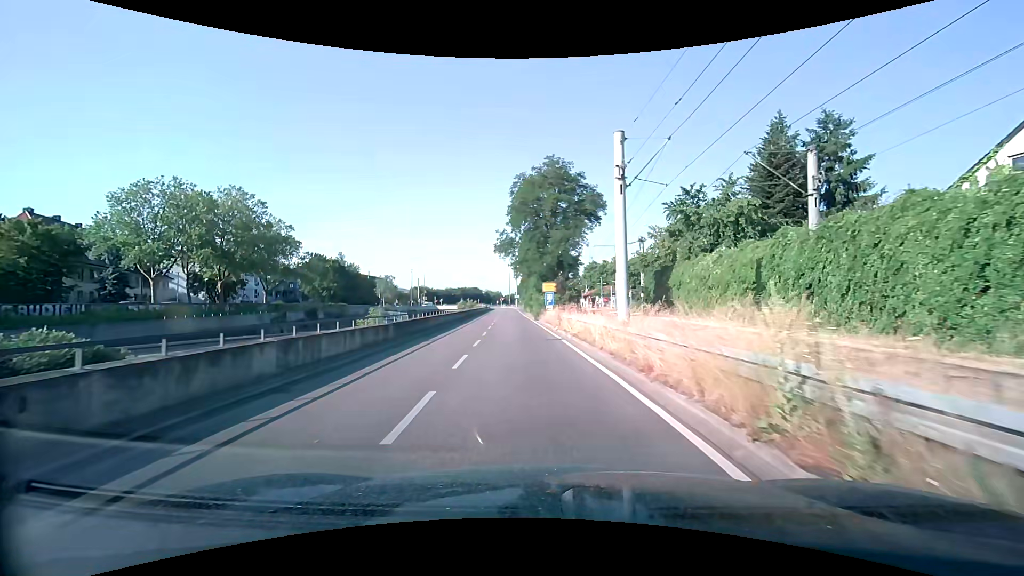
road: trunk_link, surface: asphalt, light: Day
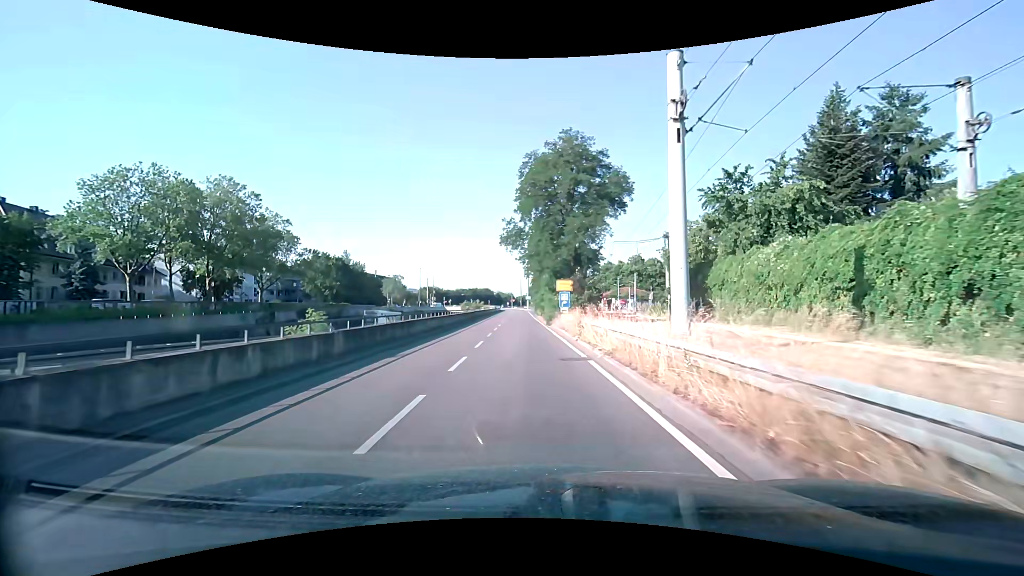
(-0.1, +6.3) m; -2°
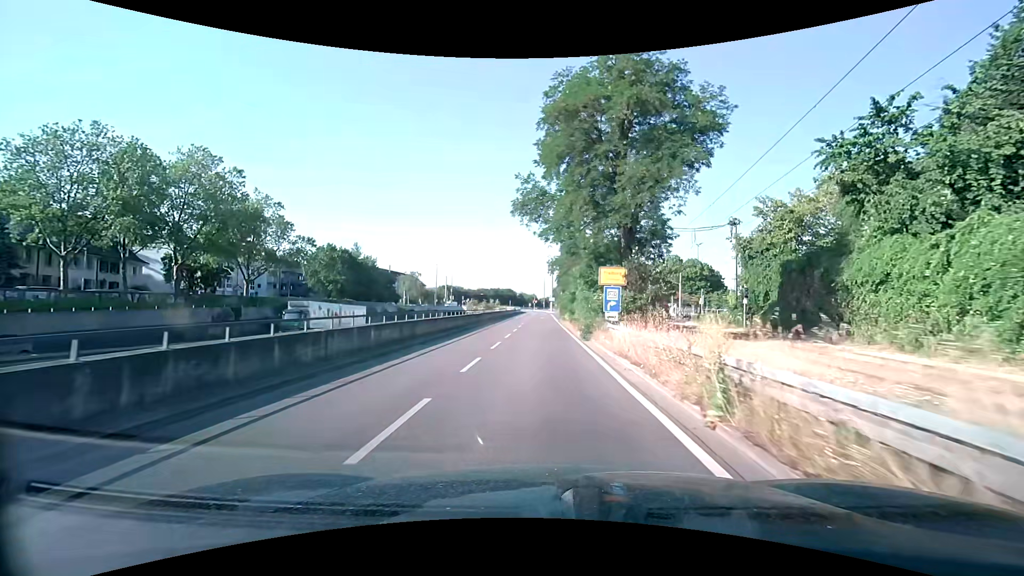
(-0.3, +12.4) m; -3°
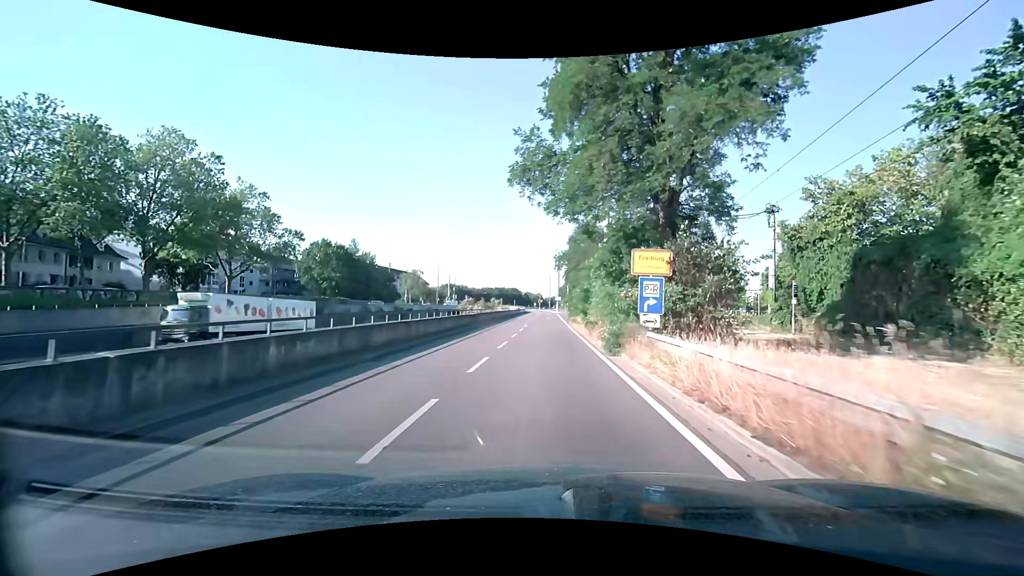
(0.0, +6.0) m; -1°
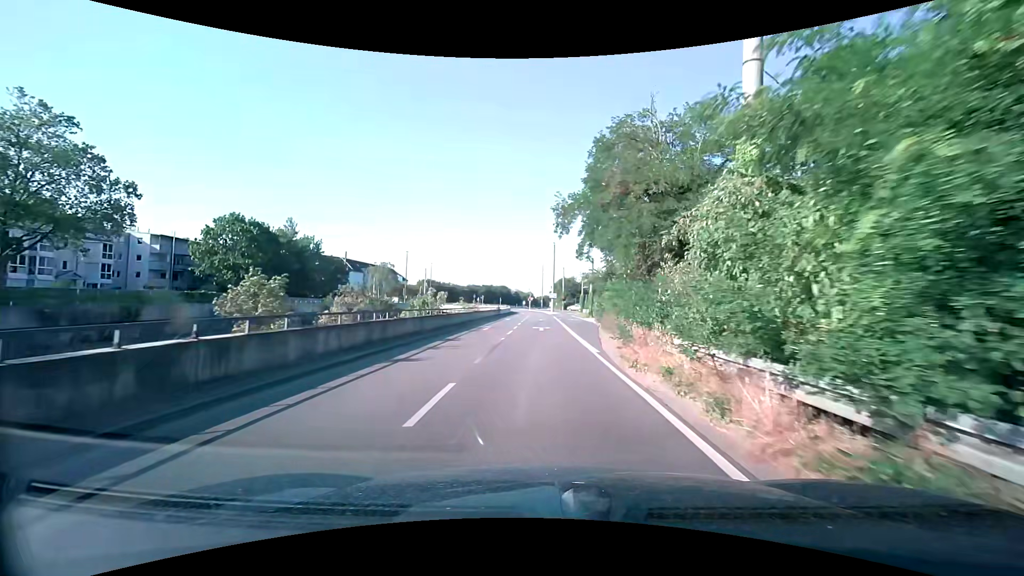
(+0.2, +28.5) m; +1°
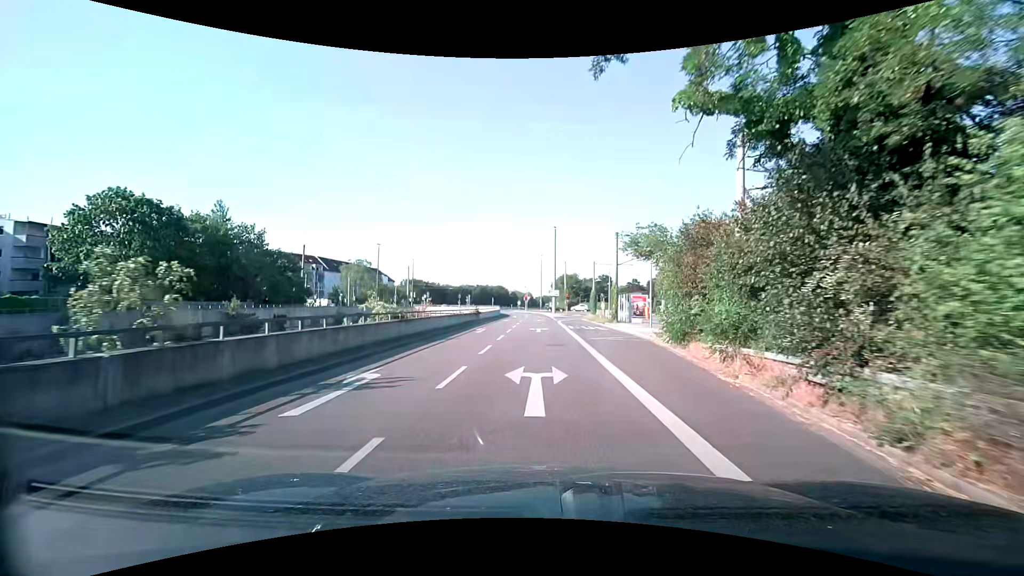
(+0.1, +21.3) m; +1°
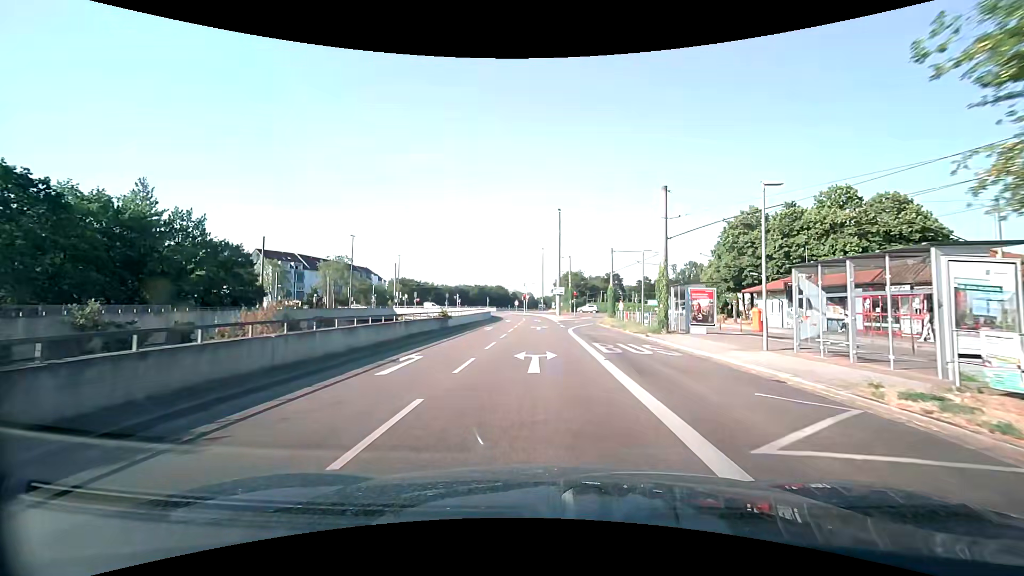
(-0.1, +15.8) m; -1°
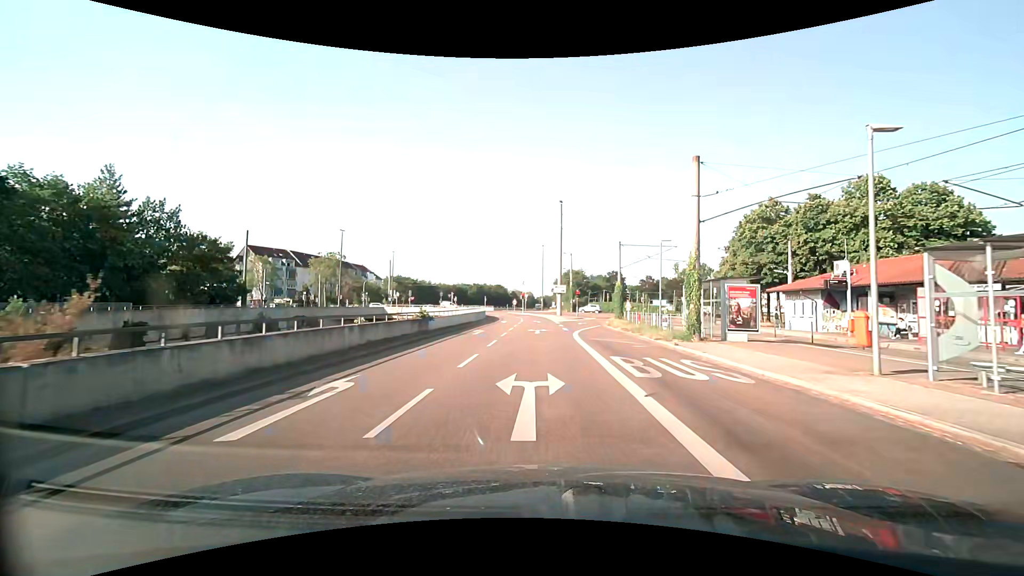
(0.0, +5.0) m; 0°
